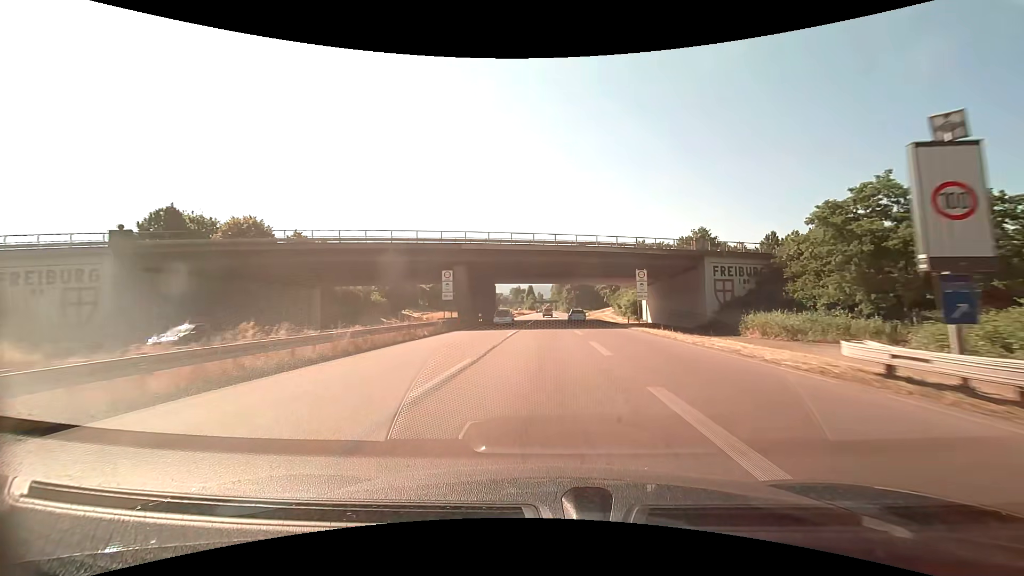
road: trunk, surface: asphalt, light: Day
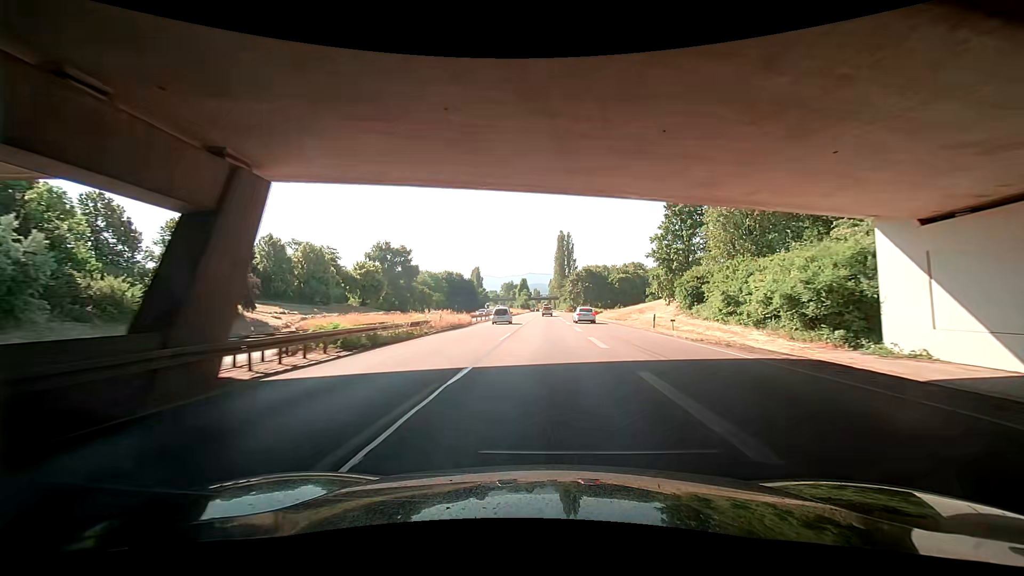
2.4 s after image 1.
(+0.1, +58.8) m; -1°
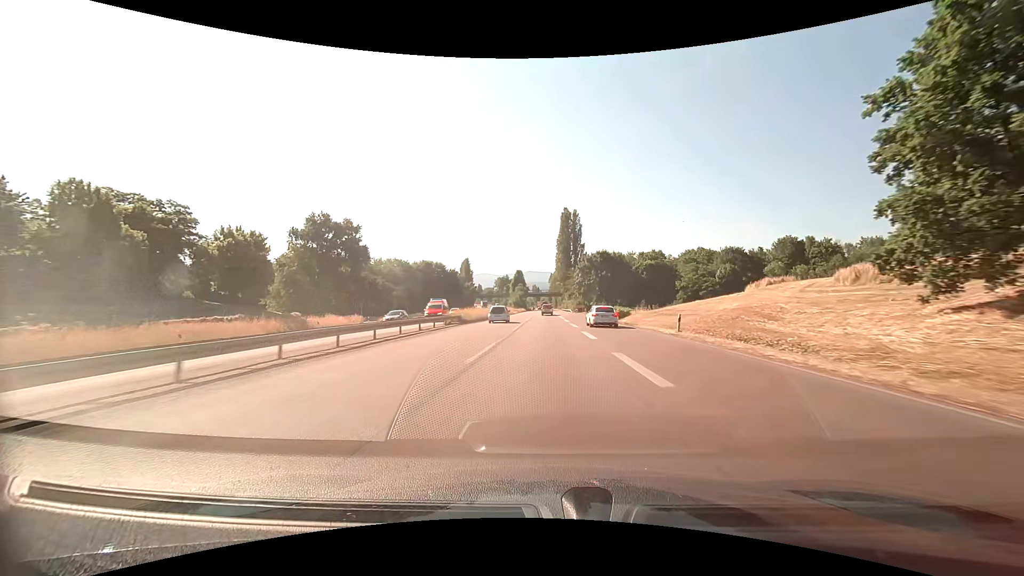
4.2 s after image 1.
(+0.4, +45.1) m; +1°
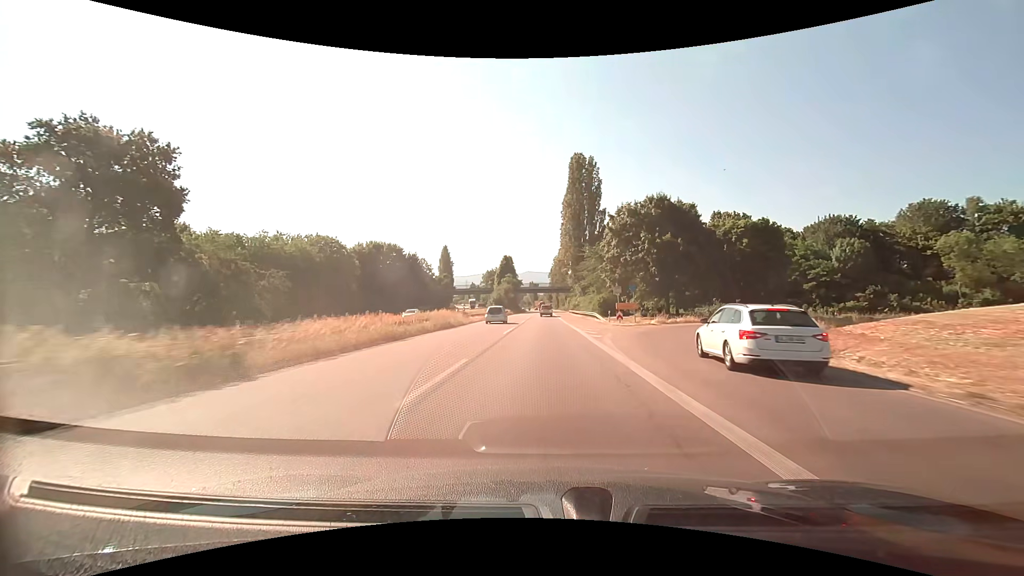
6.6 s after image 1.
(+0.1, +59.2) m; 0°
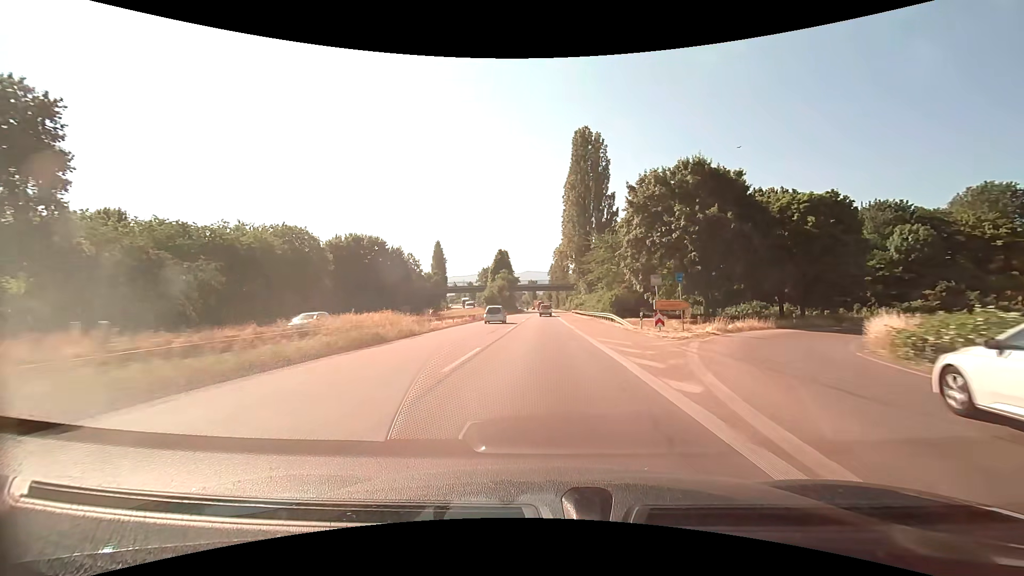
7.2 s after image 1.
(0.0, +14.6) m; 0°
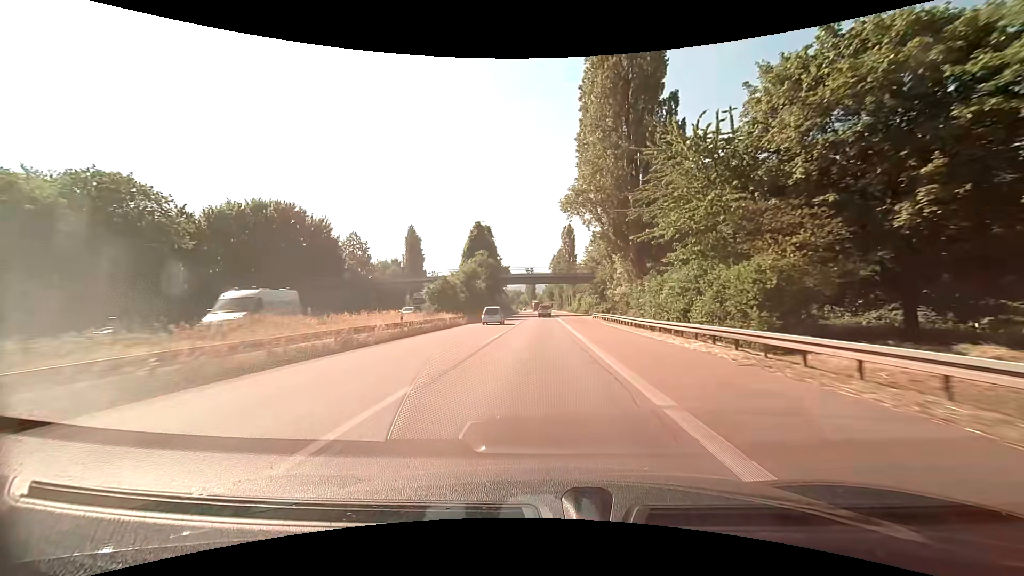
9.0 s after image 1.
(0.0, +43.4) m; 0°
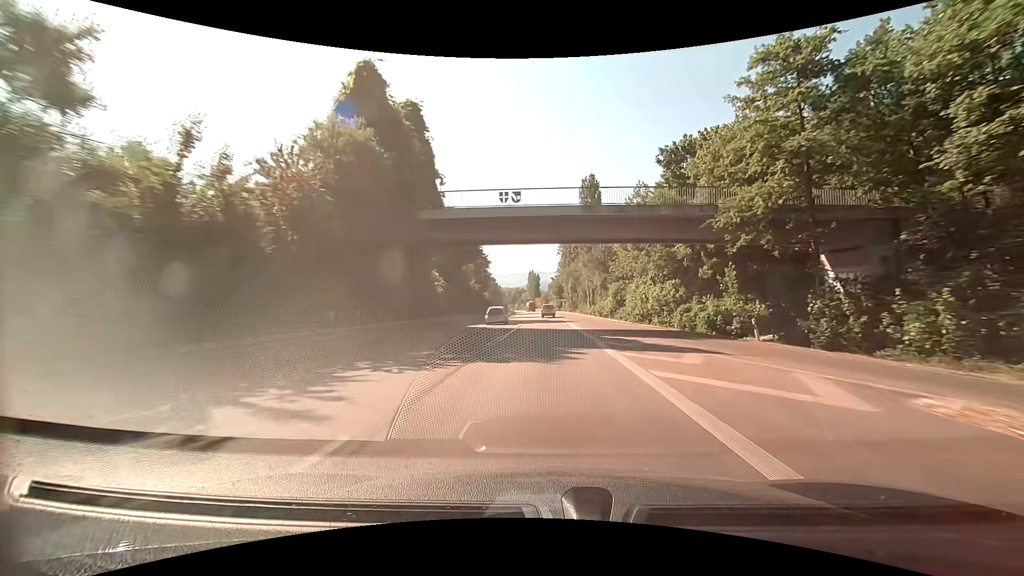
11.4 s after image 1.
(-0.5, +57.2) m; -1°
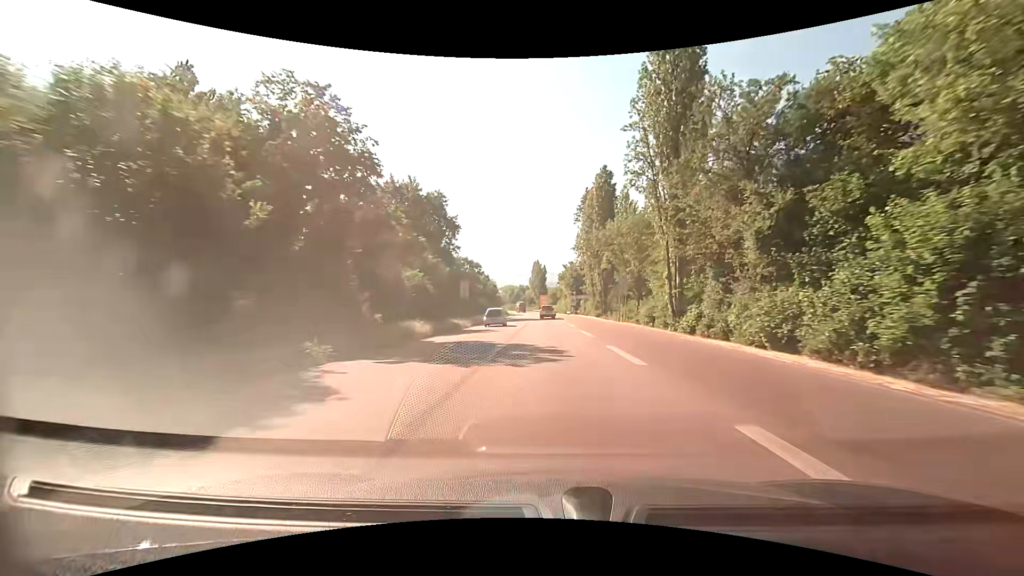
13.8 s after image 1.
(-0.3, +56.9) m; -1°
(0, +10) (0, +20) (0, +30) (0, +40) (0, +50) (-1, +60) (-1, +70) (-2, +80) (-2, +90) (-3, +100) m
